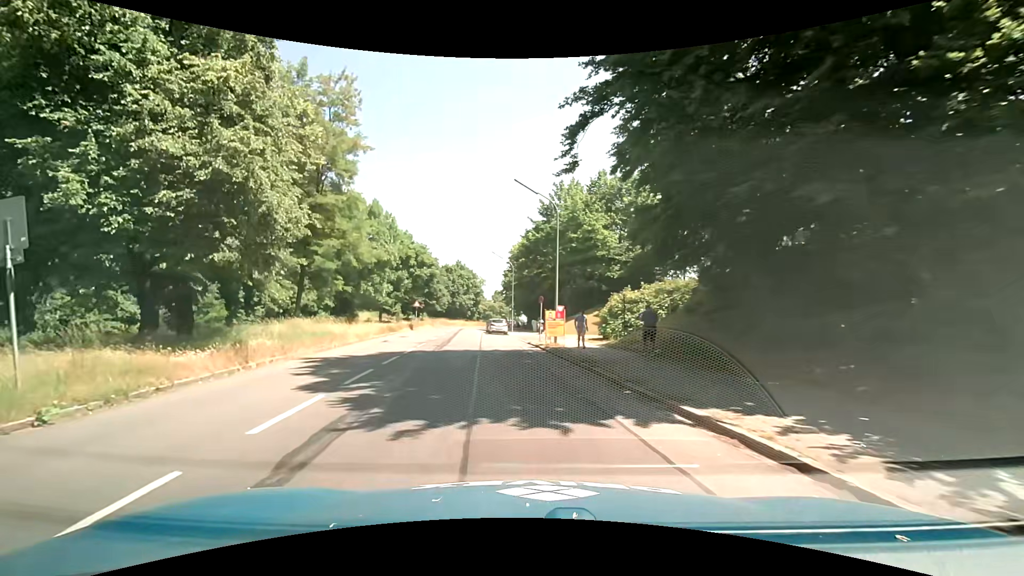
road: tertiary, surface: asphalt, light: Day
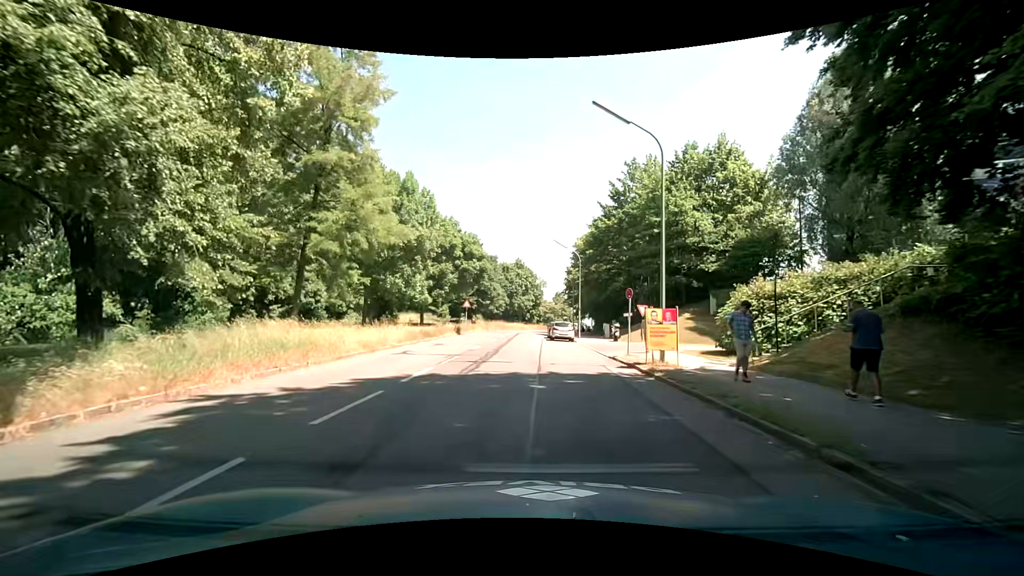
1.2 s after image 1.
(-0.6, +9.2) m; -7°
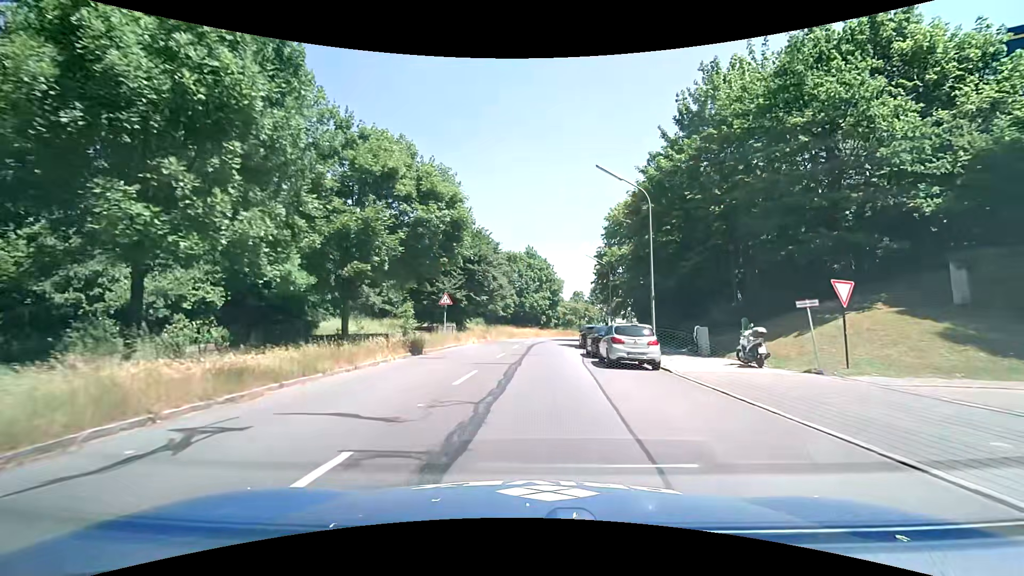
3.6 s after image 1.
(-0.2, +21.1) m; -1°
(0, +10) (0, +20) (+1, +30) (+2, +40) (+3, +50) (+5, +60) (+7, +69) (+11, +79) (+15, +88) (+20, +97) m
